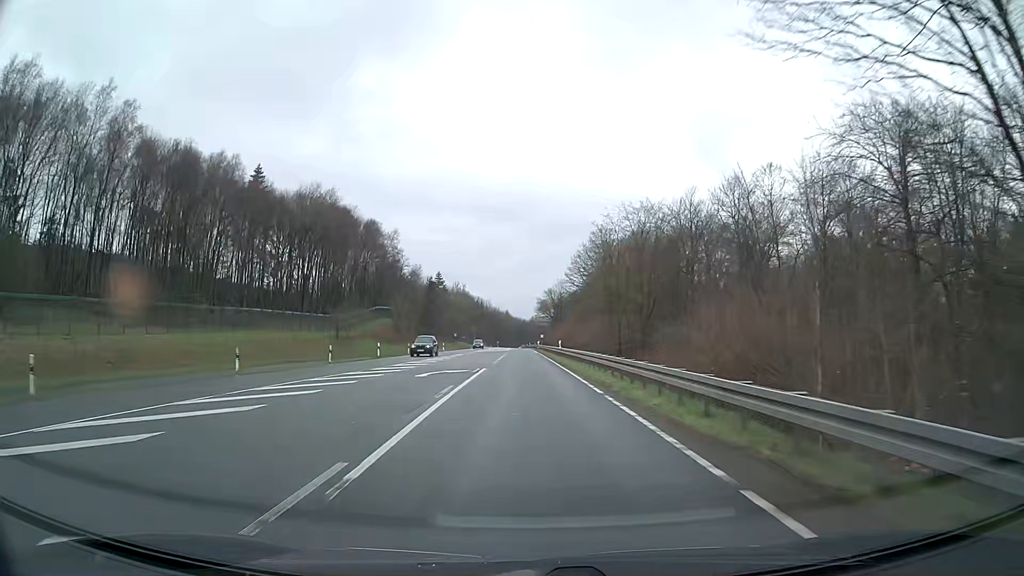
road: primary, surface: asphalt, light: Day
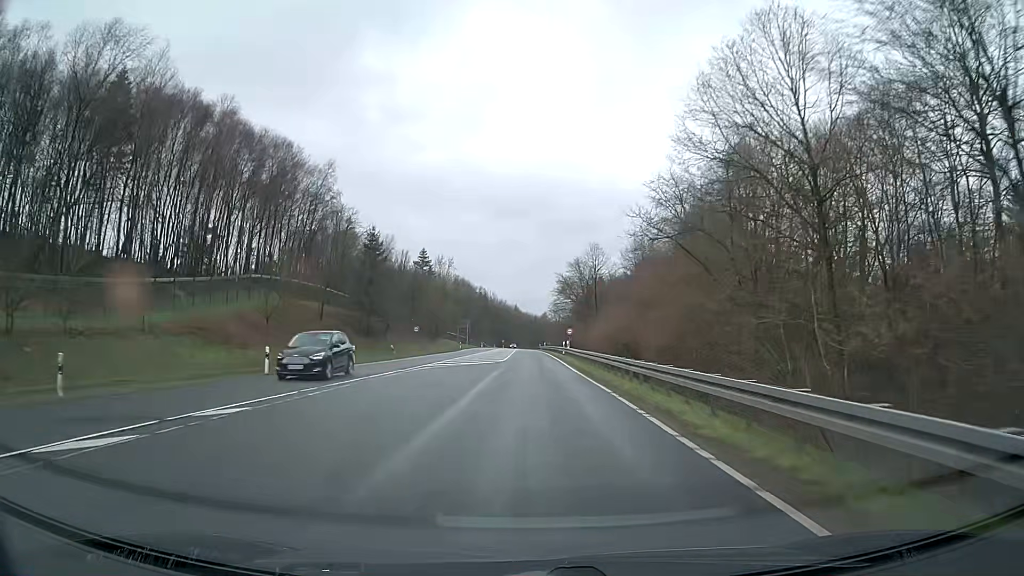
(-0.6, +50.2) m; -1°
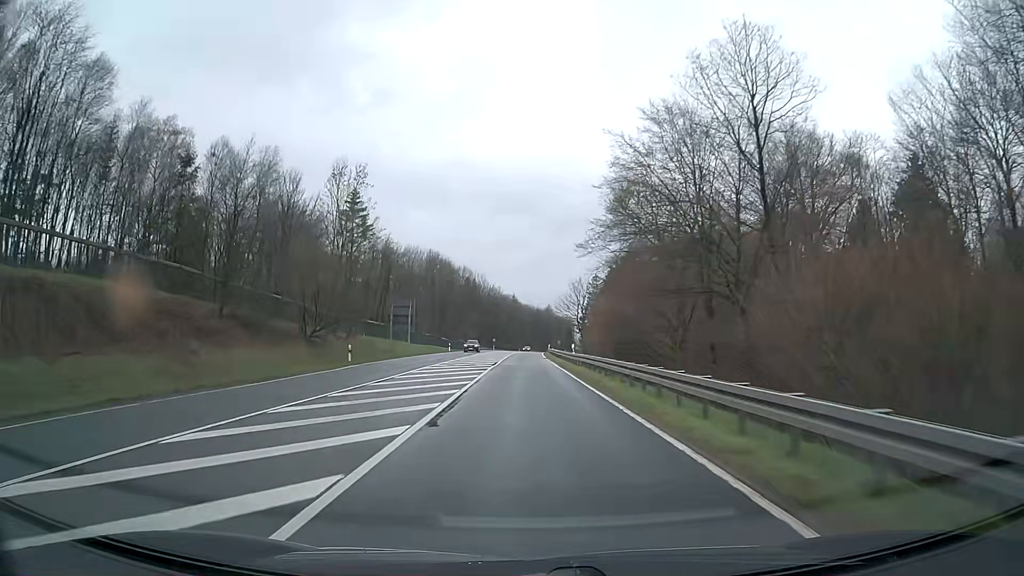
(0.0, +62.8) m; 0°
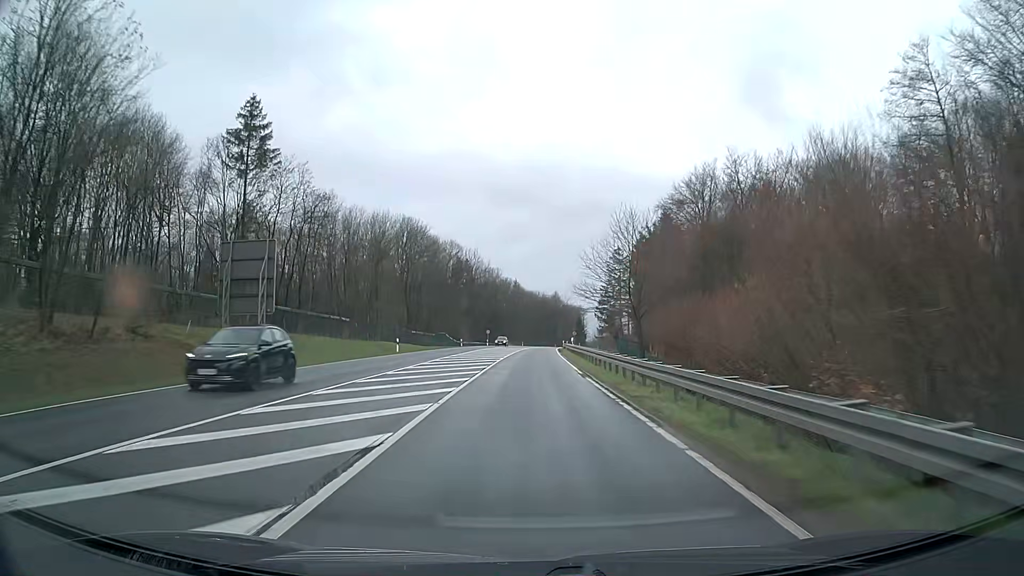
(-0.1, +37.7) m; 0°
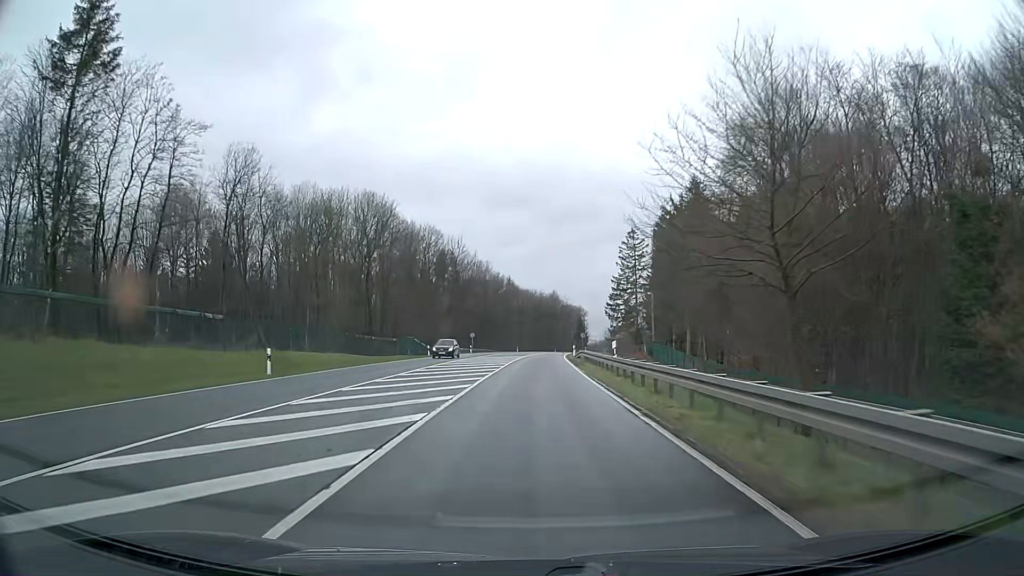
(+0.1, +25.2) m; 0°
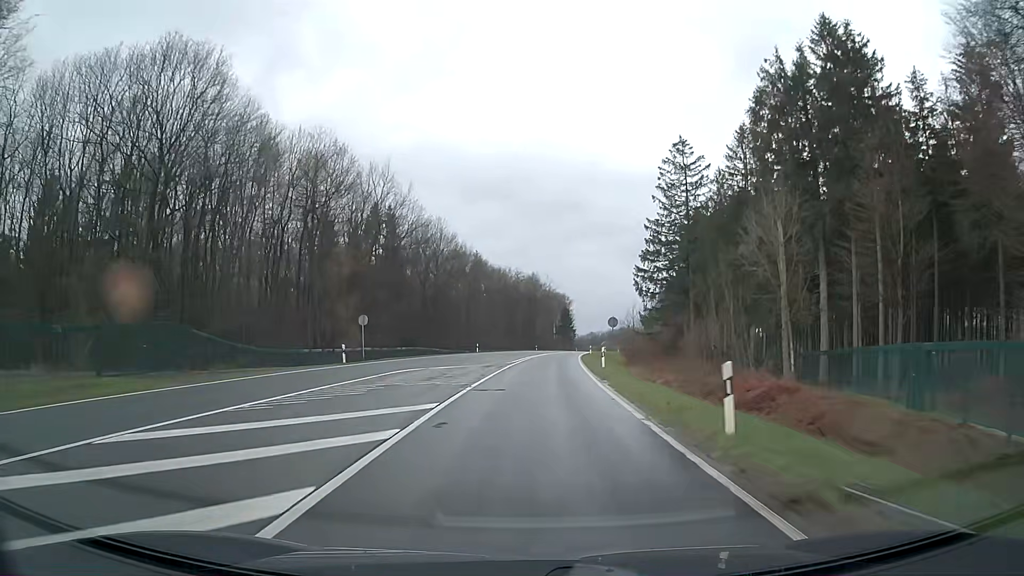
(+0.9, +50.2) m; +2°
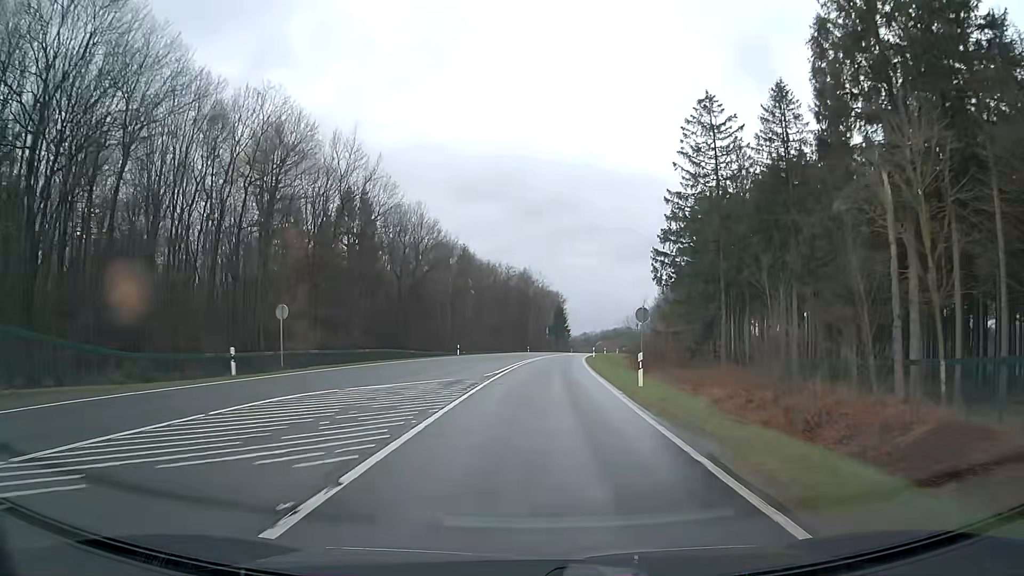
(+0.1, +12.6) m; +1°
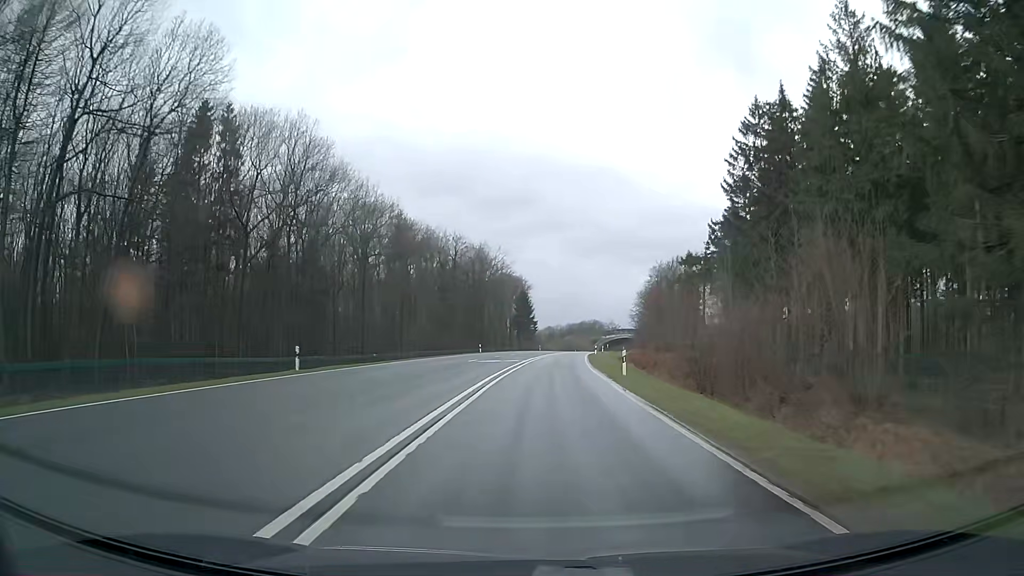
(+0.8, +37.7) m; +3°
(0, +10) (0, +20) (+1, +30) (+1, +40) (+2, +50) (+3, +60) (+4, +70) (+5, +80) (+6, +90) (+7, +100) m
